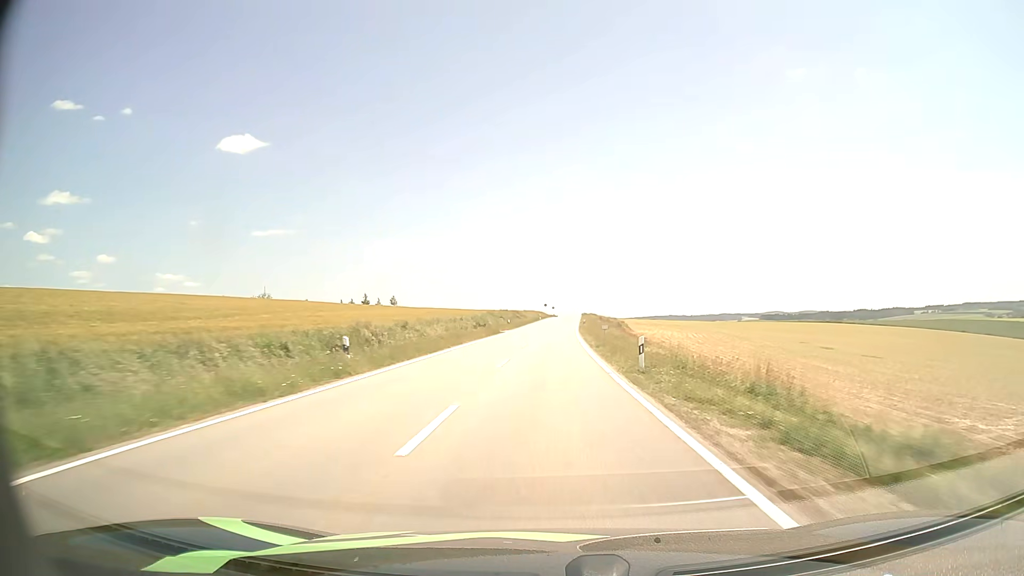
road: tertiary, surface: asphalt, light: Day
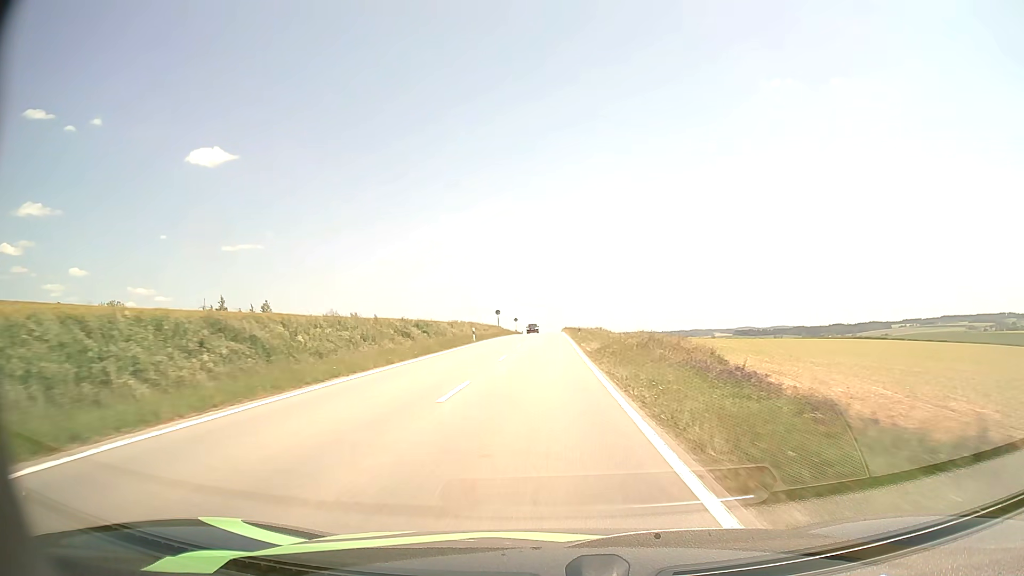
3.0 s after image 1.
(+1.8, +69.6) m; +3°
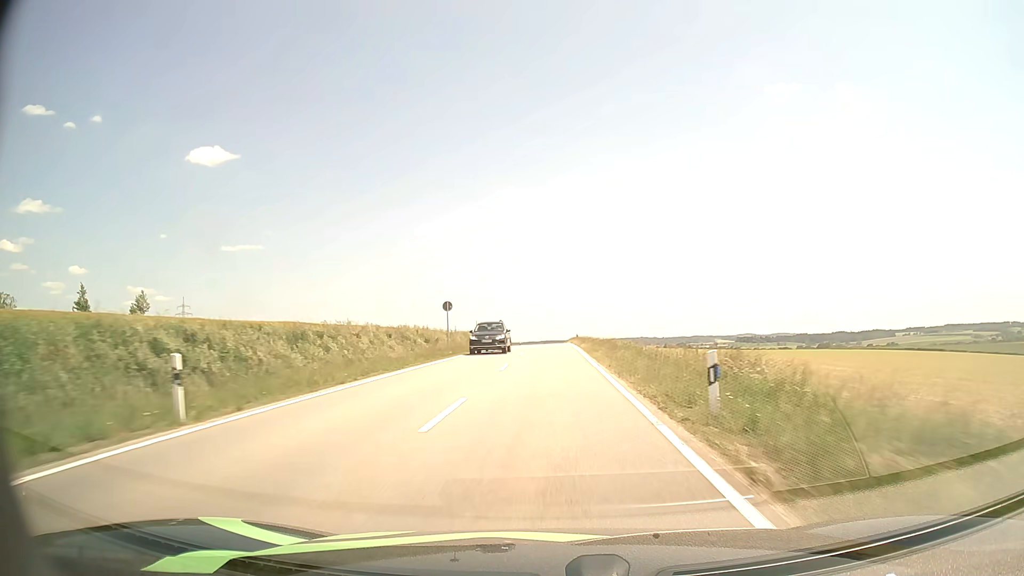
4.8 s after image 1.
(0.0, +40.4) m; 0°
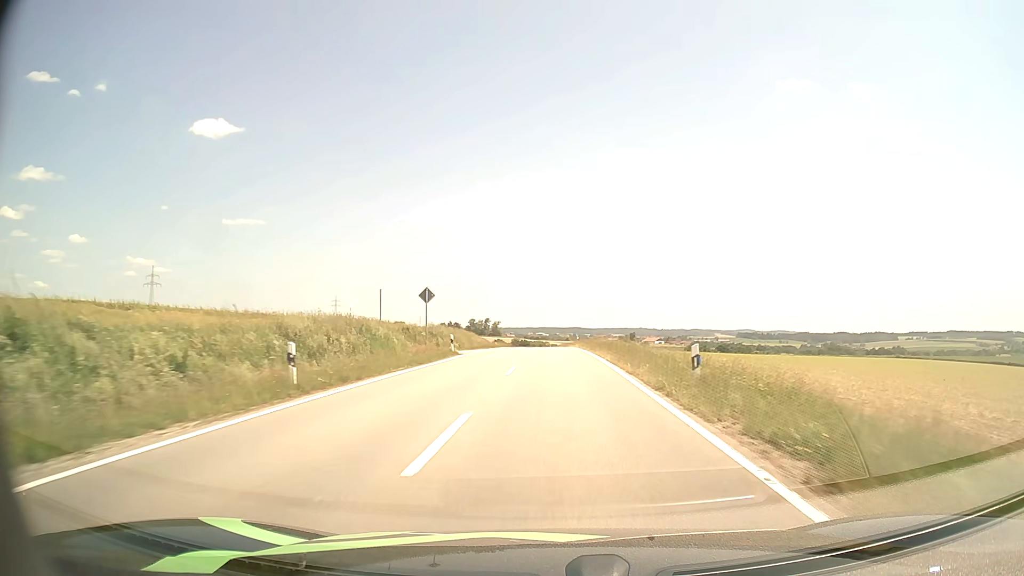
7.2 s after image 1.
(0.0, +51.5) m; 0°
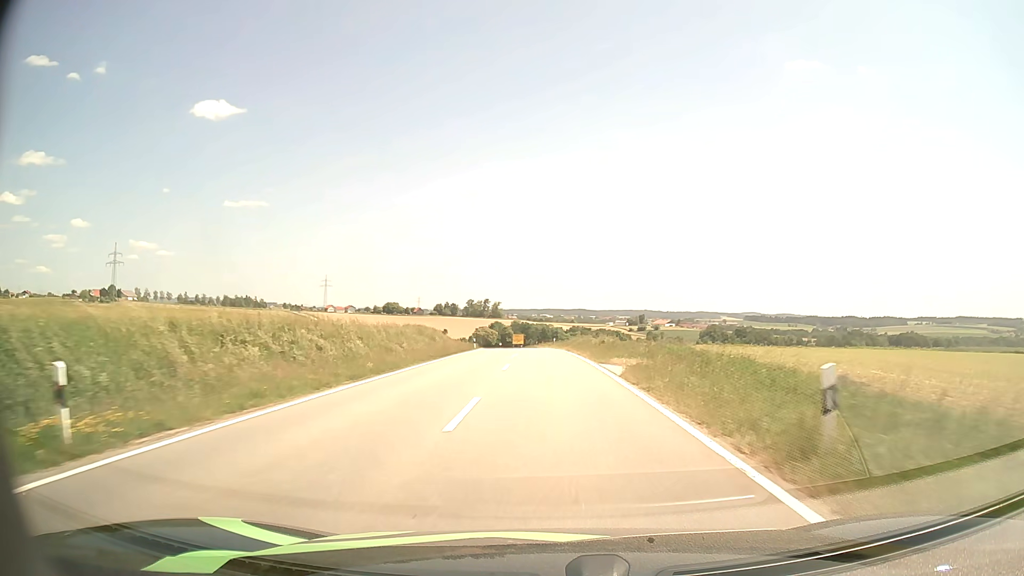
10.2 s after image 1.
(+0.4, +59.0) m; 0°
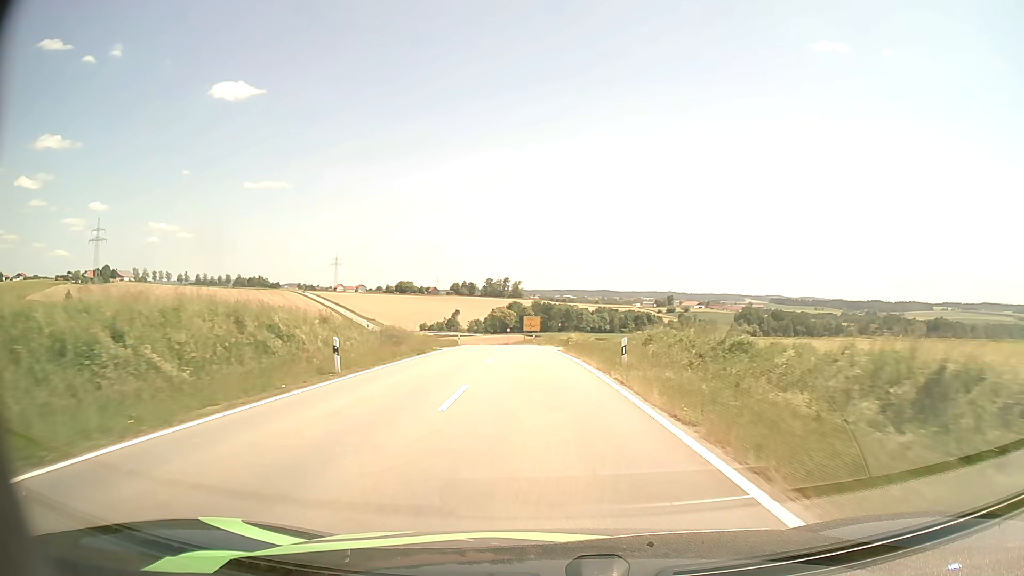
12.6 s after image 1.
(-0.7, +47.7) m; -2°
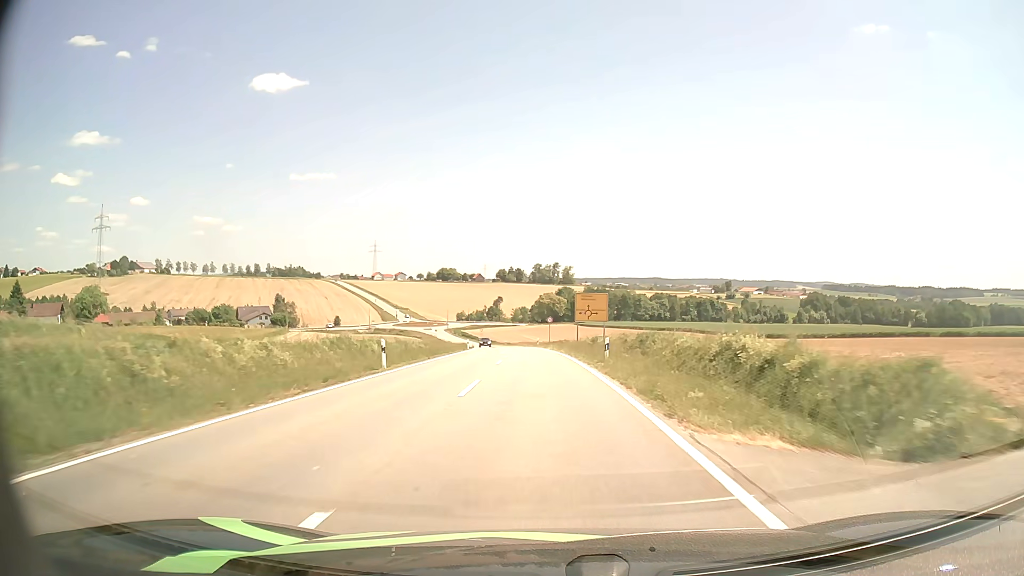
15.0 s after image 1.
(-1.6, +46.7) m; -4°
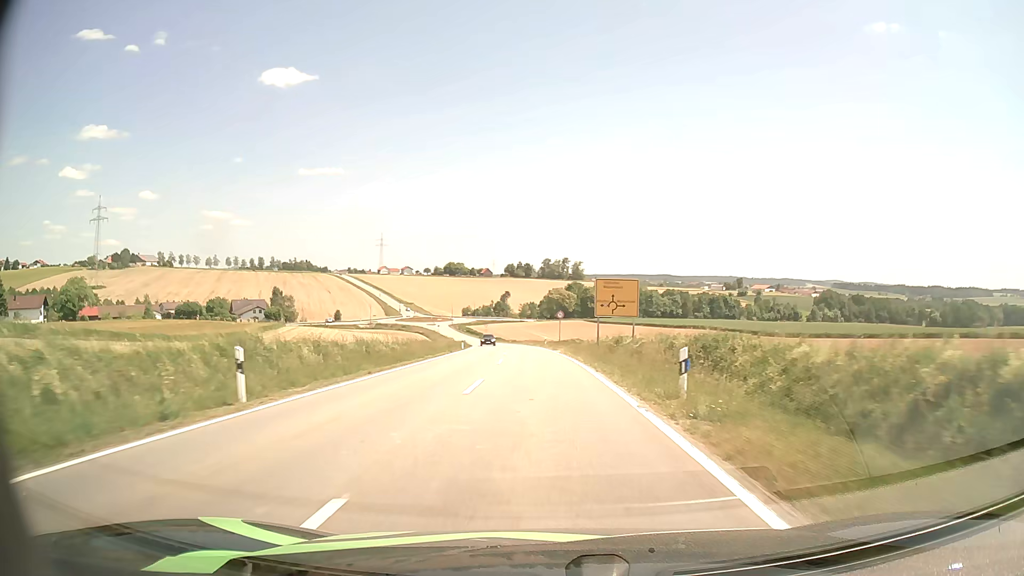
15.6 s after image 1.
(-0.1, +12.0) m; -1°
(0, +10) (0, +20) (0, +30) (-1, +40) (-1, +50) (-2, +60) (-3, +70) (-4, +80) (-5, +90) (-6, +100) m
